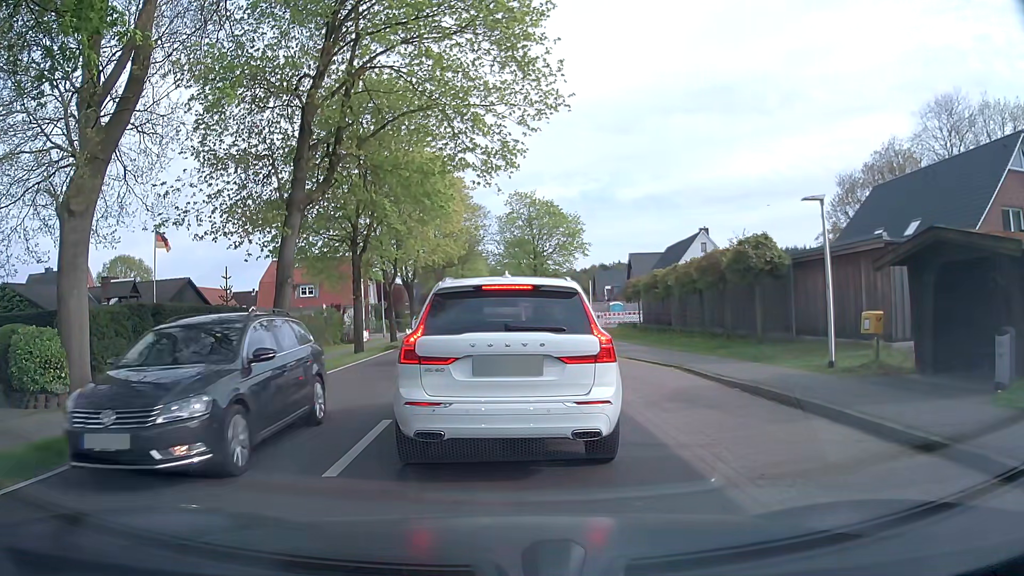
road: tertiary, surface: asphalt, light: Day
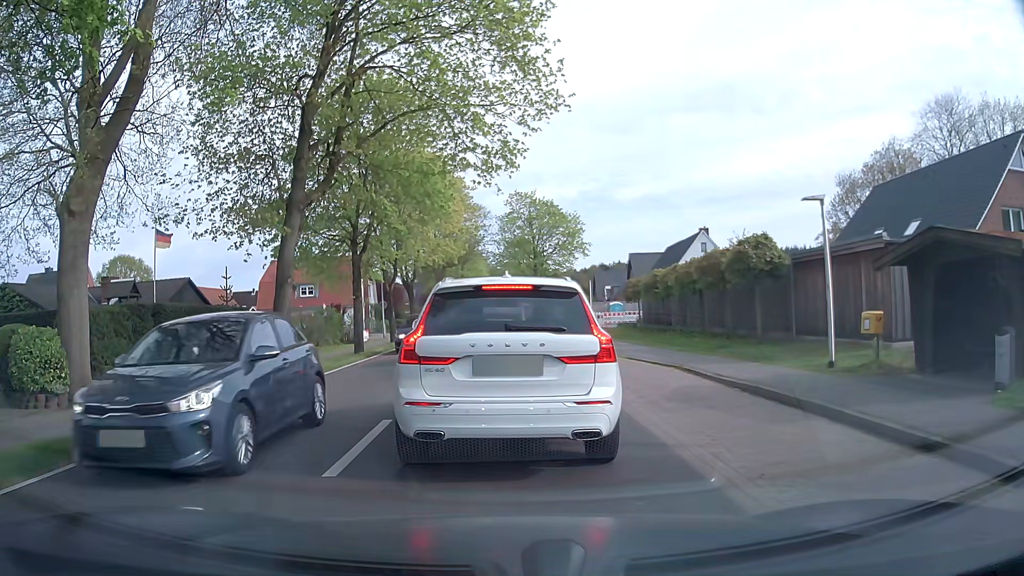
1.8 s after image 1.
(0.0, 0.0) m; 0°
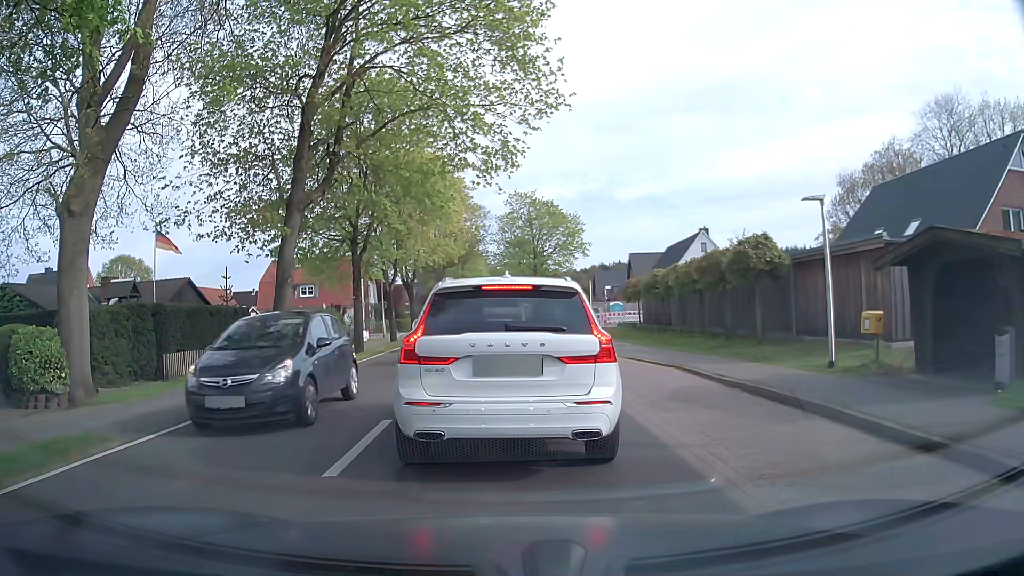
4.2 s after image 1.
(0.0, 0.0) m; 0°
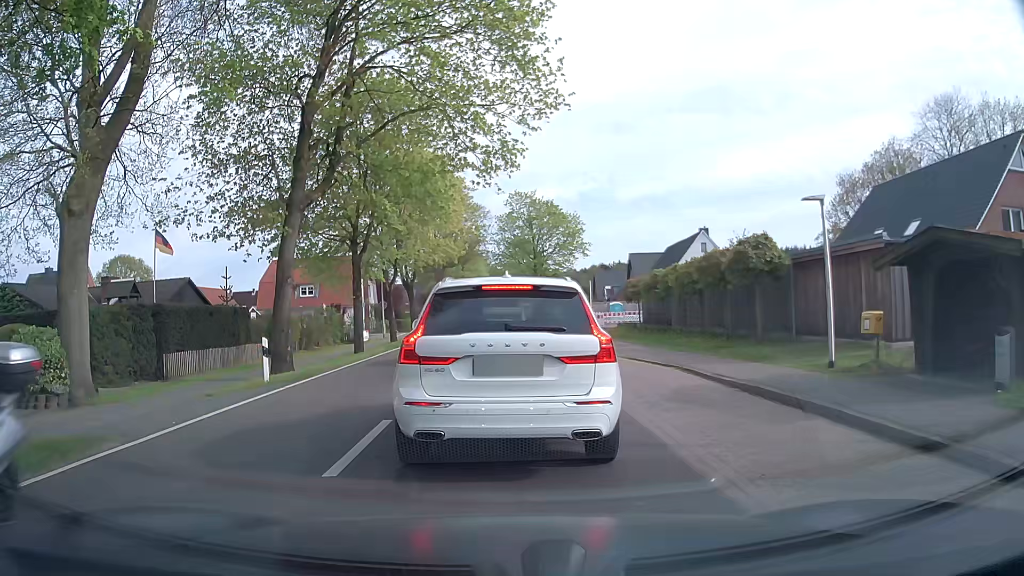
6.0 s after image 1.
(0.0, 0.0) m; 0°
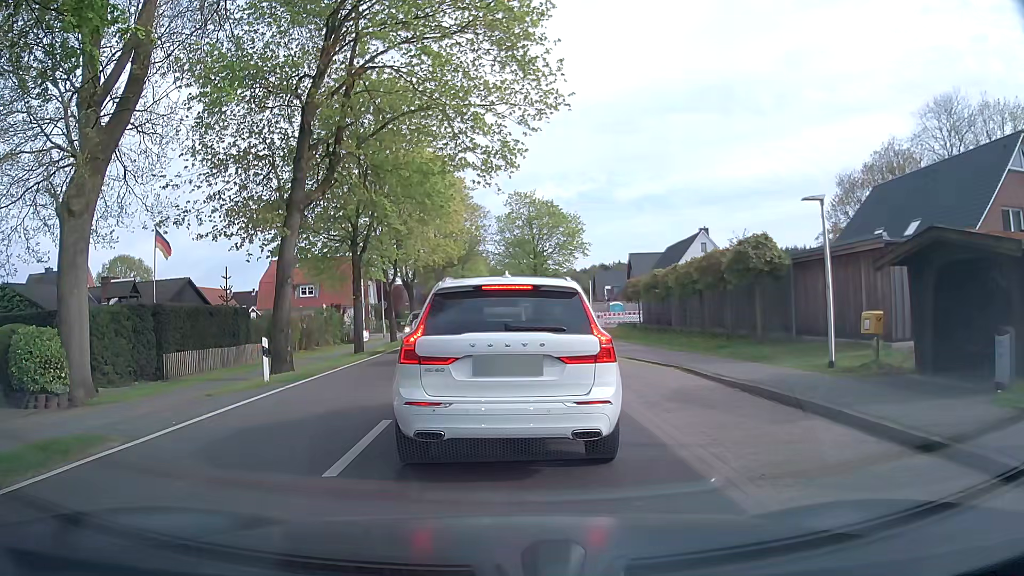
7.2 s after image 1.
(0.0, 0.0) m; 0°
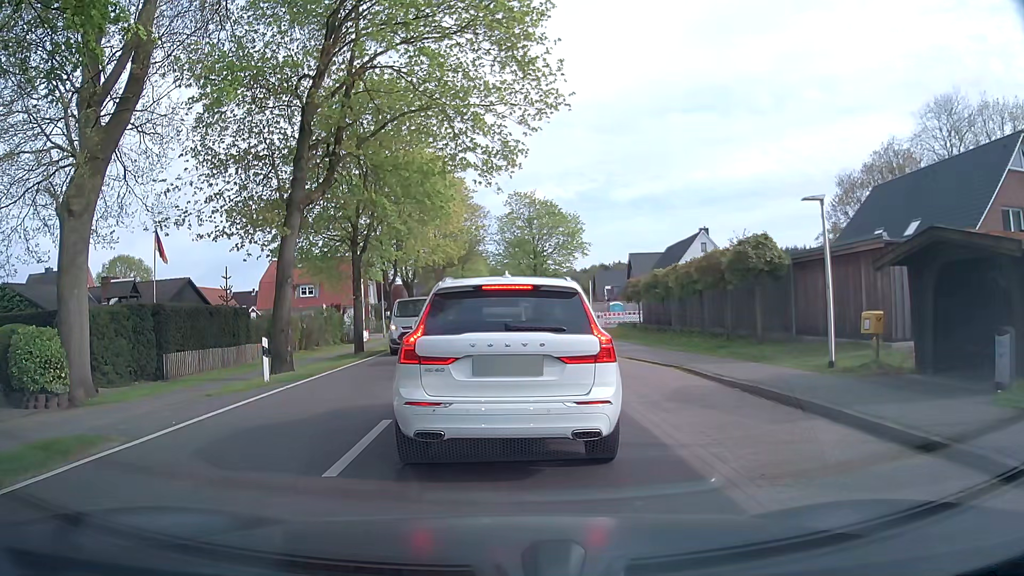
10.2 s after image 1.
(0.0, 0.0) m; 0°
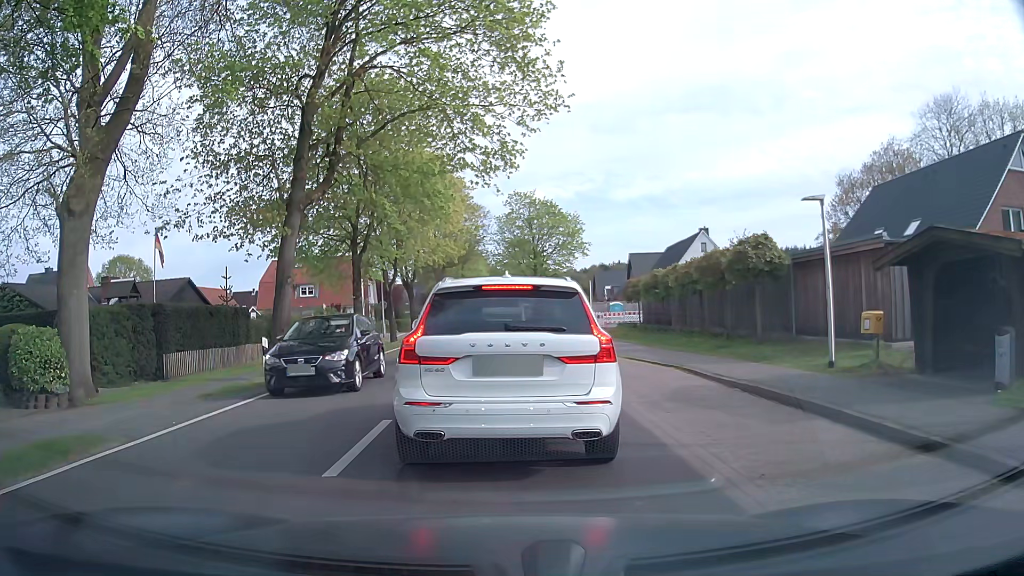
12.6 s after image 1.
(0.0, 0.0) m; 0°
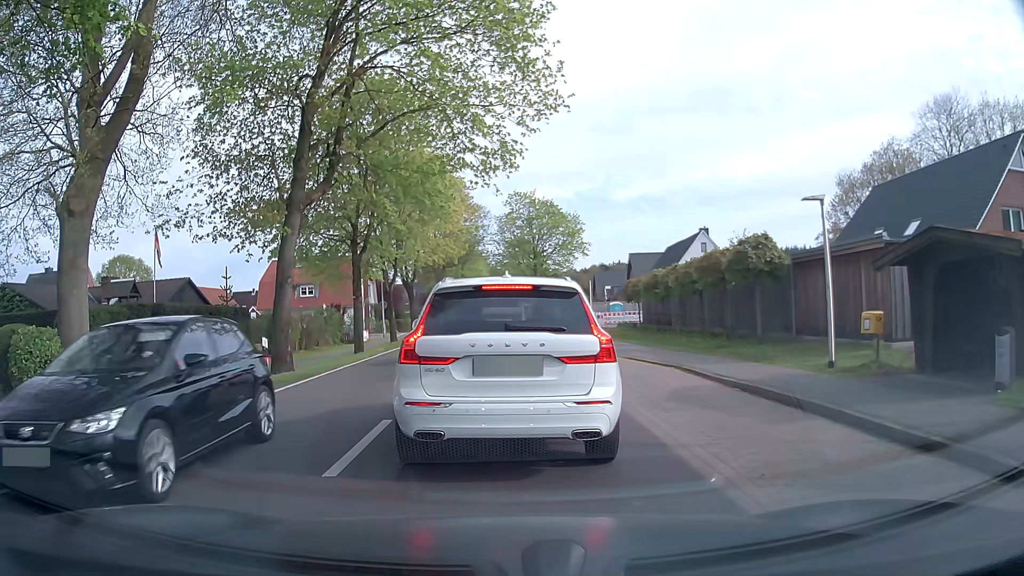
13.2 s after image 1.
(0.0, 0.0) m; 0°
(0, +10) (0, +20) (0, +30) (0, +40) (+1, +50) (+8, +56) (+18, +55) (+28, +56) (+38, +55) (+48, +55) m
